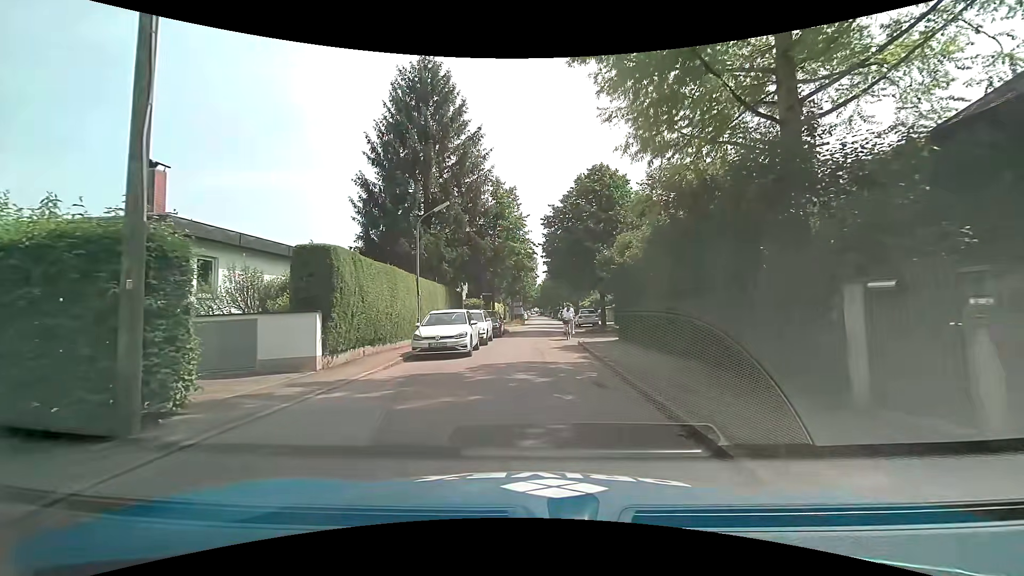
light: Day
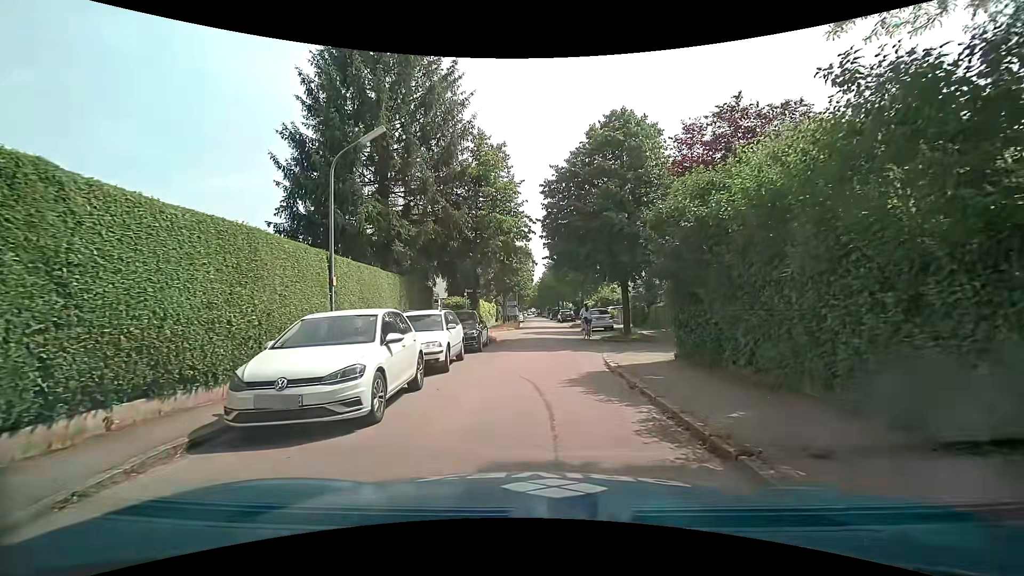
(0.0, +8.9) m; 0°
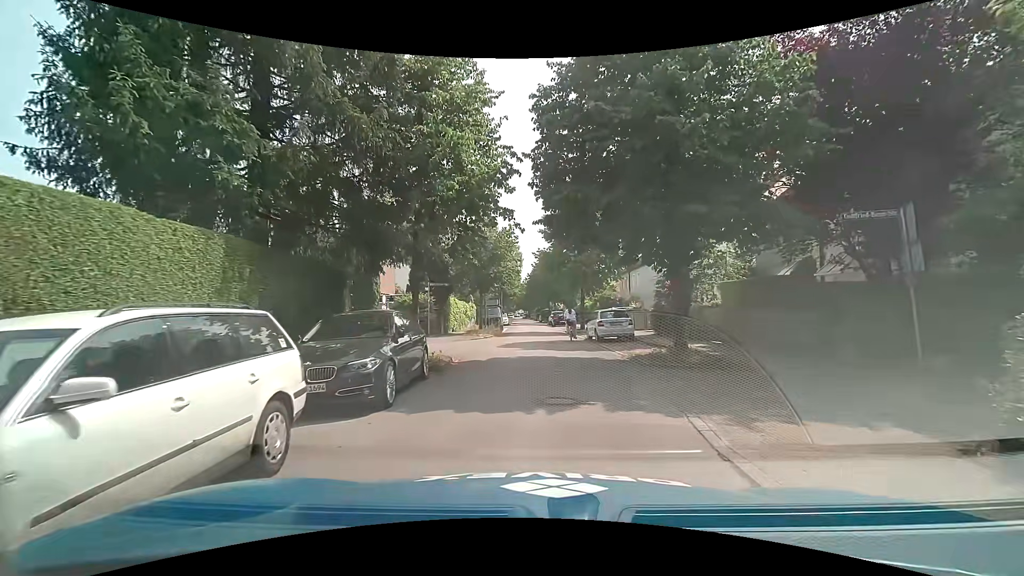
(+0.2, +10.1) m; +2°
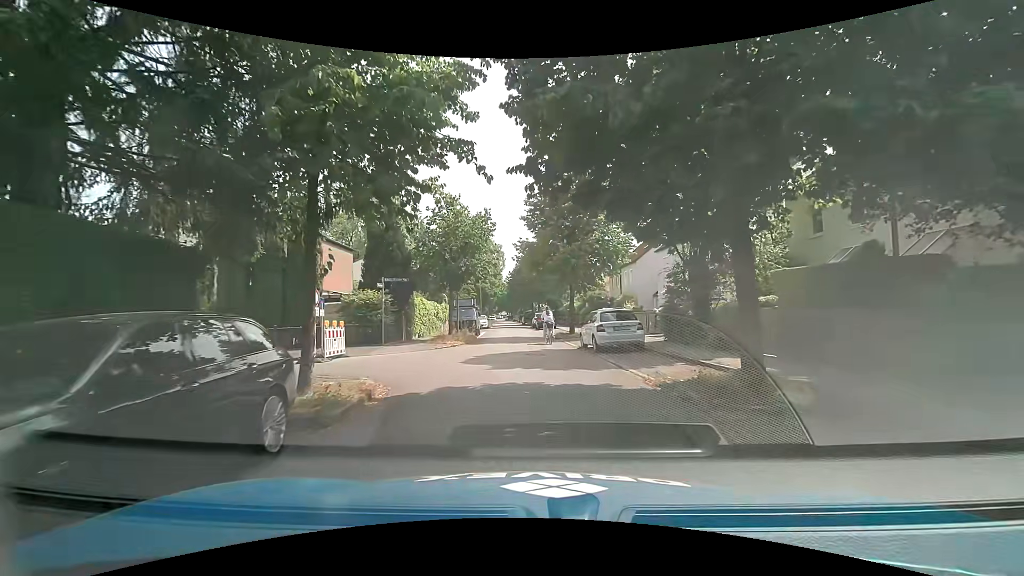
(+0.1, +5.4) m; +2°
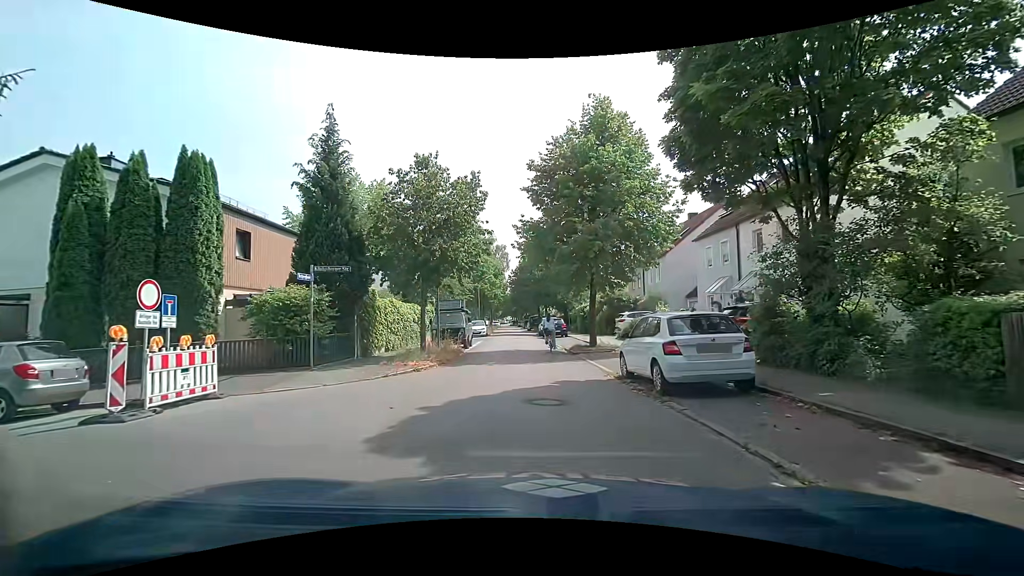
(0.0, +7.9) m; 0°
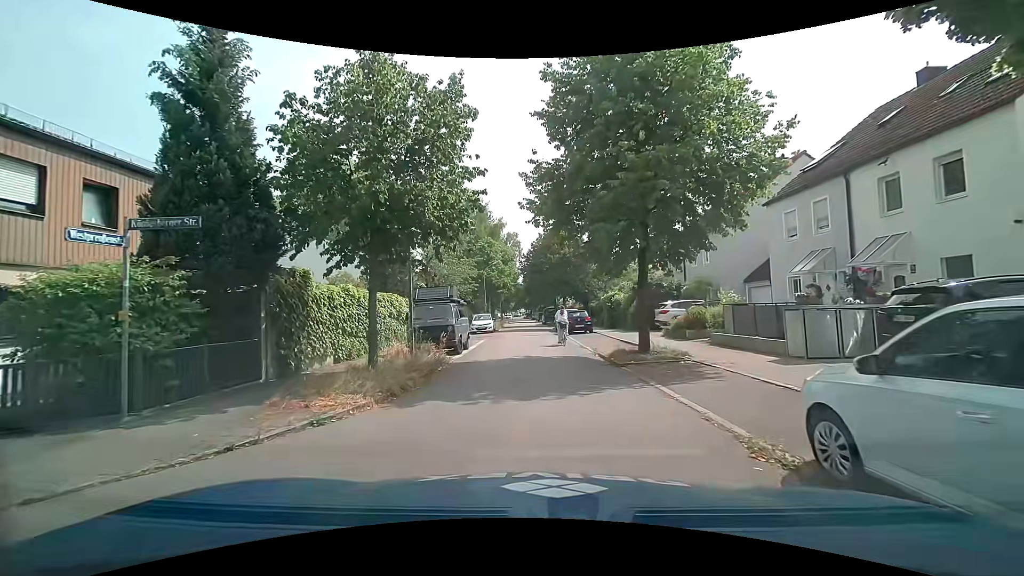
(-0.2, +7.4) m; -2°
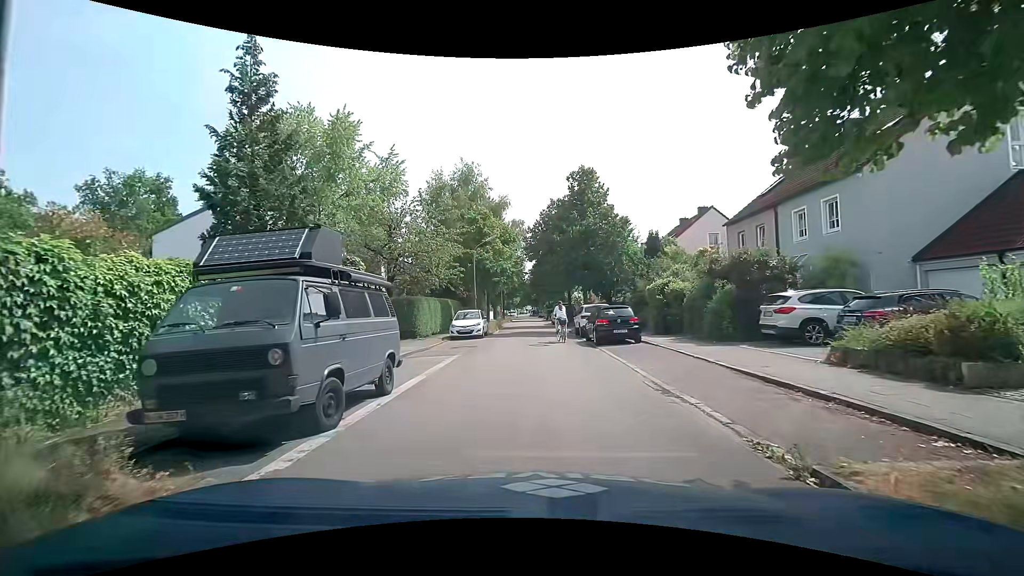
(-0.1, +12.1) m; -1°
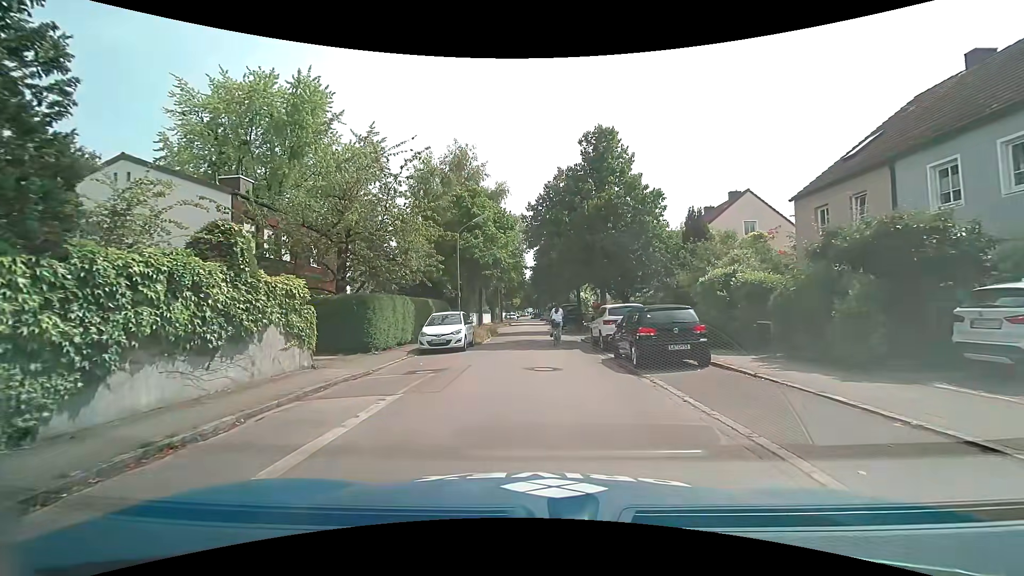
(0.0, +7.2) m; -1°
